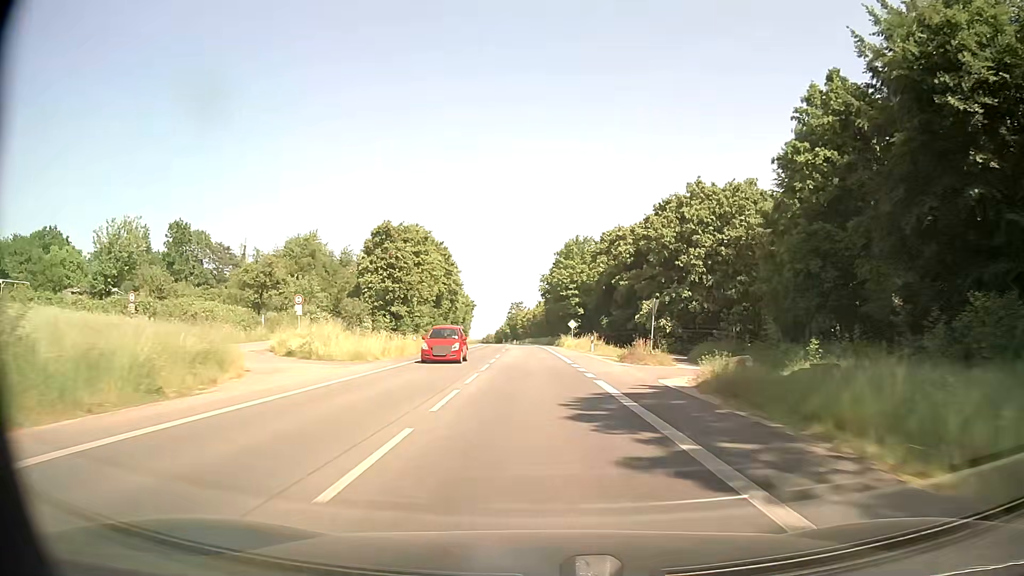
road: secondary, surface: asphalt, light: Day
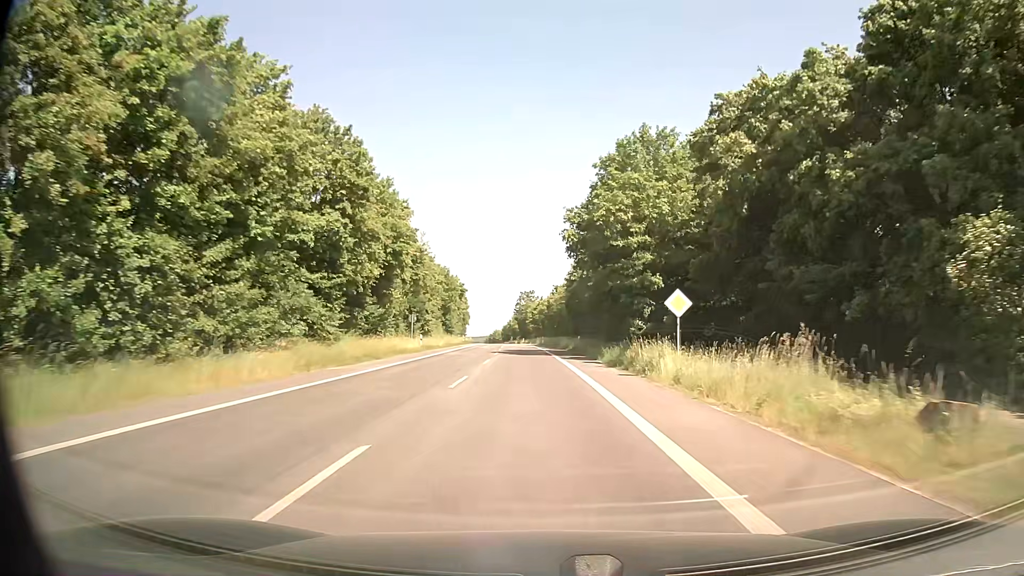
(-0.8, +44.0) m; -1°
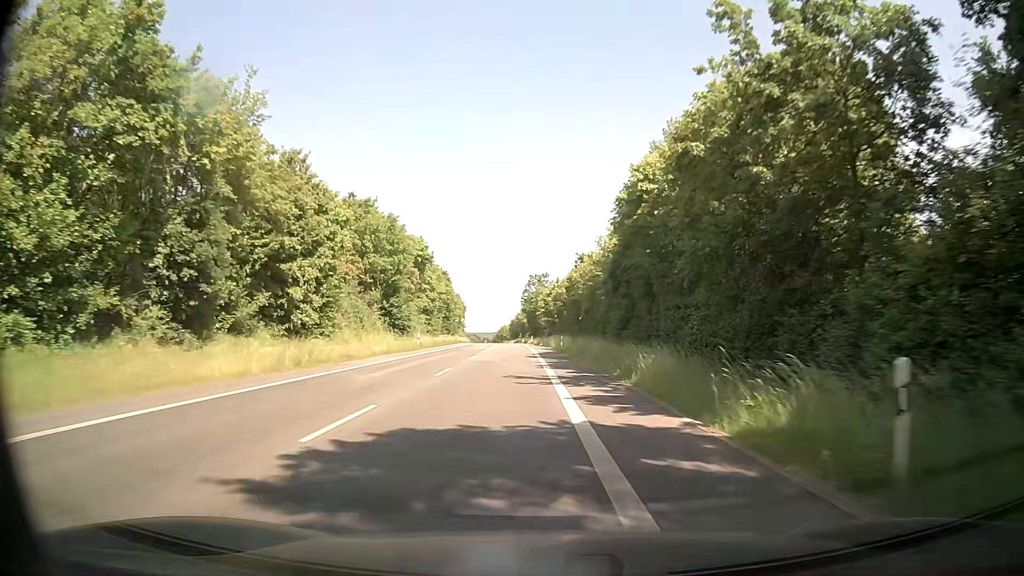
(-0.1, +44.1) m; -1°
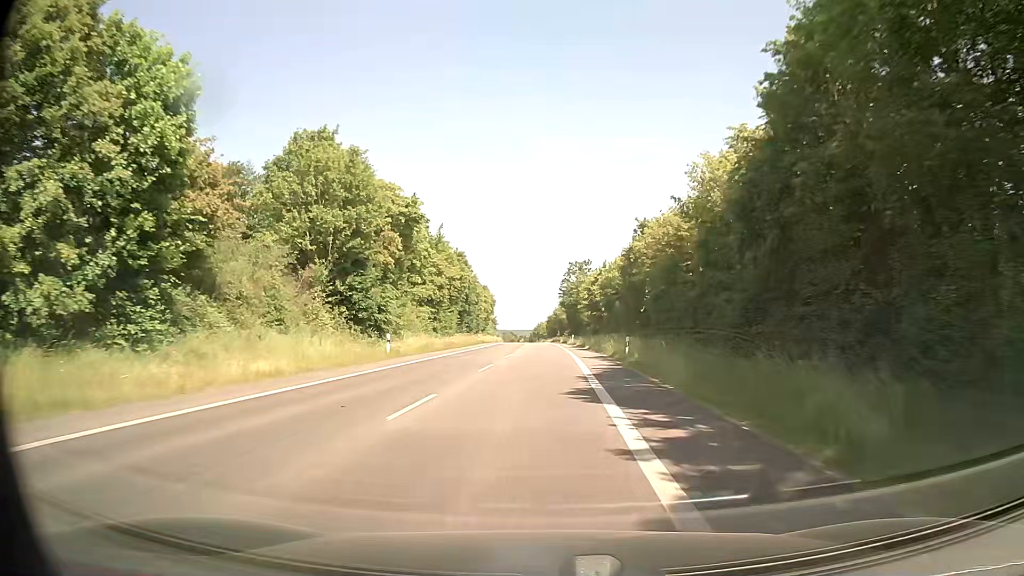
(-0.4, +22.1) m; -3°
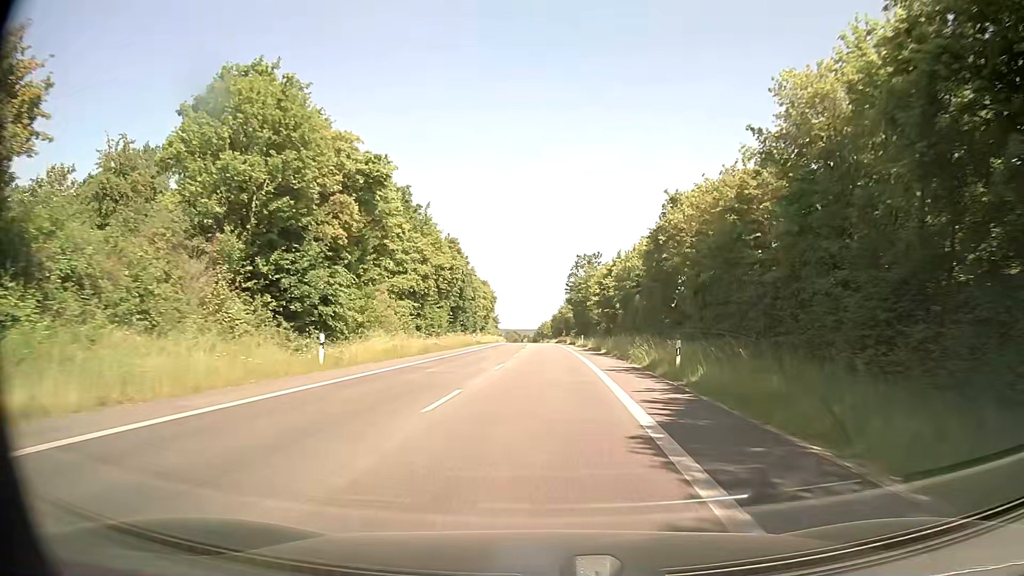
(-0.1, +11.0) m; -1°
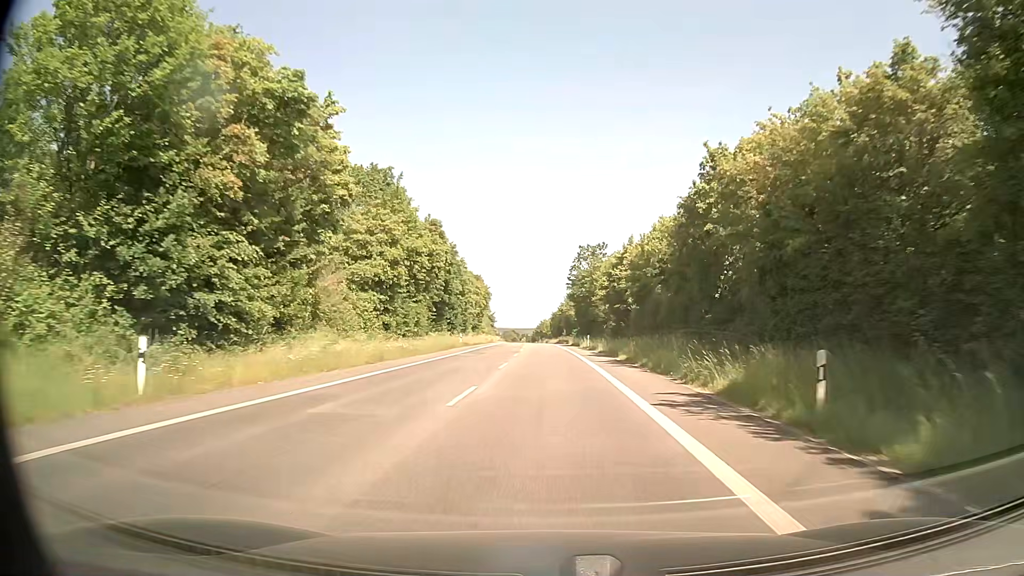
(0.0, +11.0) m; 0°
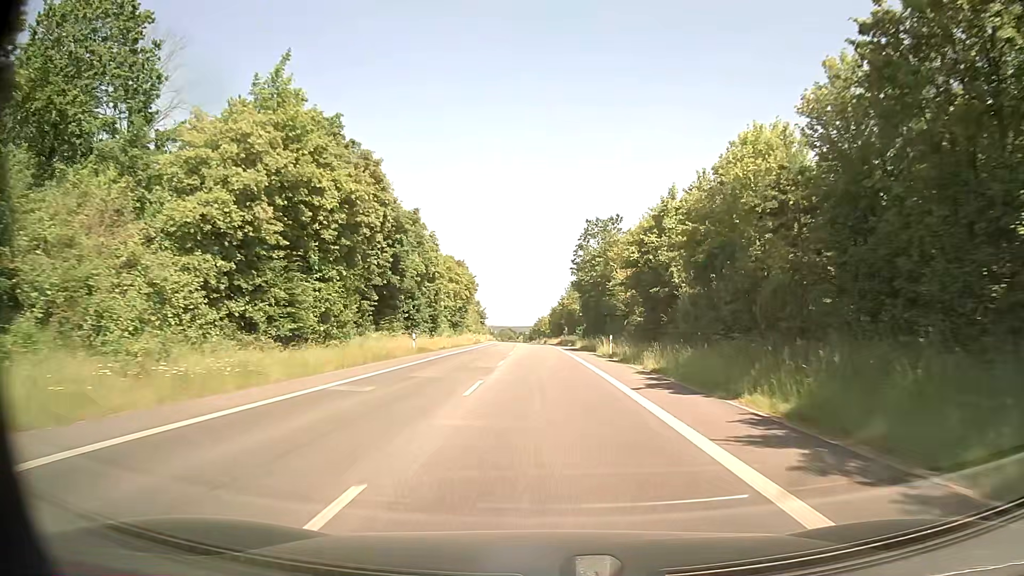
(+0.1, +22.1) m; 0°
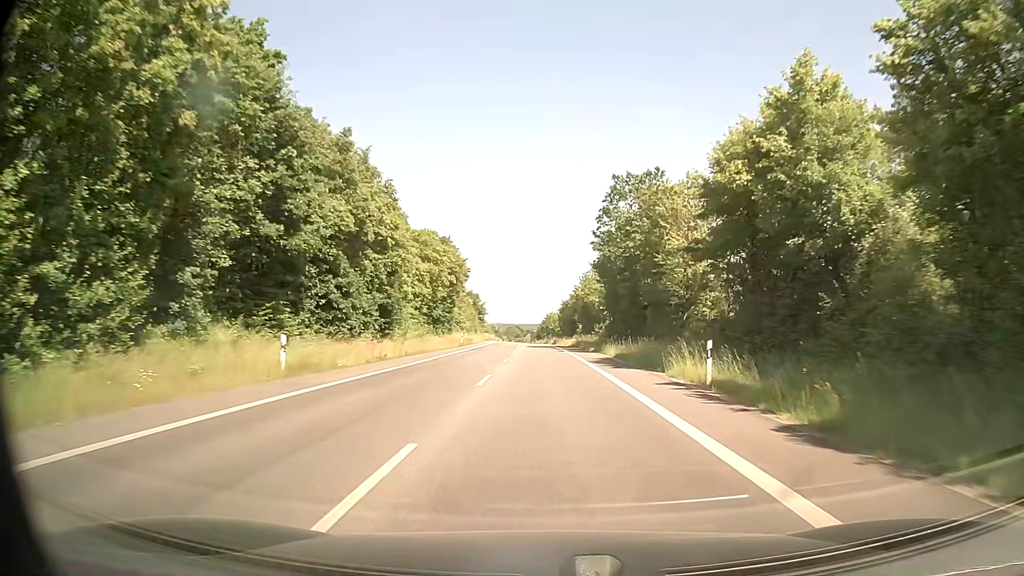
(-0.1, +22.0) m; -1°
(0, +10) (0, +20) (0, +30) (0, +40) (-1, +50) (-1, +60) (-1, +70) (-1, +80) (-1, +90) (-2, +100) m
